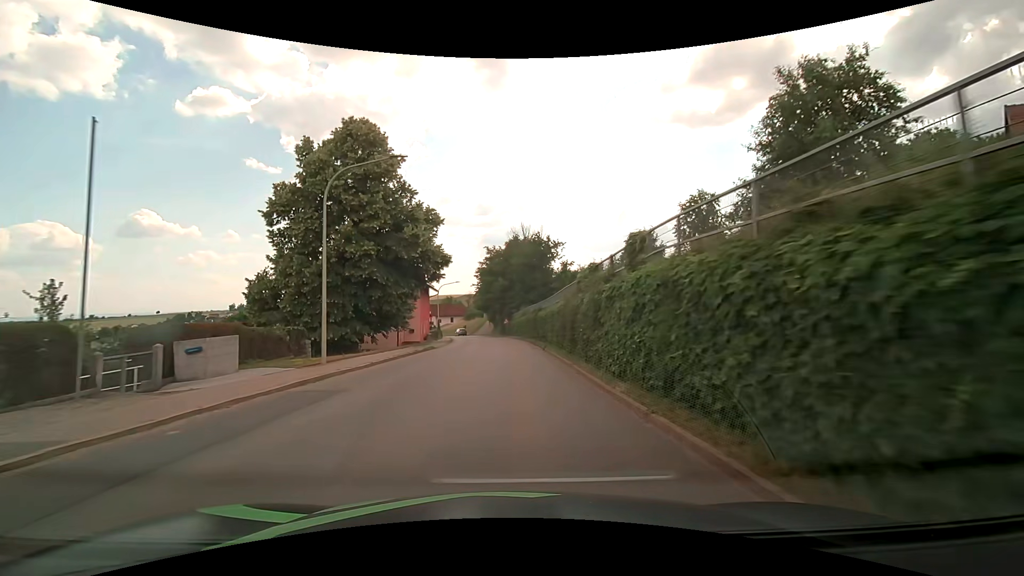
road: tertiary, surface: asphalt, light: Day
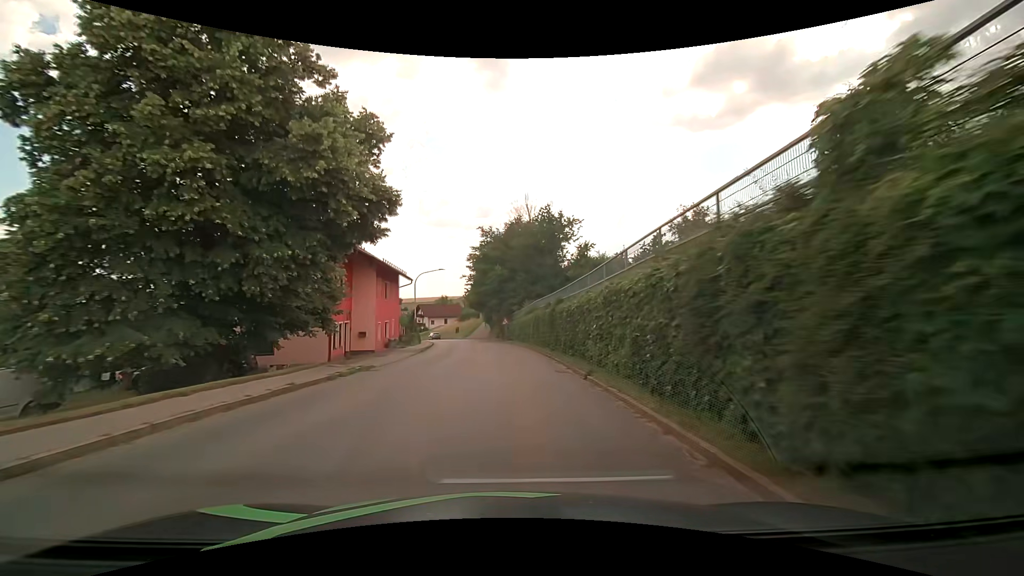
(0.0, +15.7) m; 0°
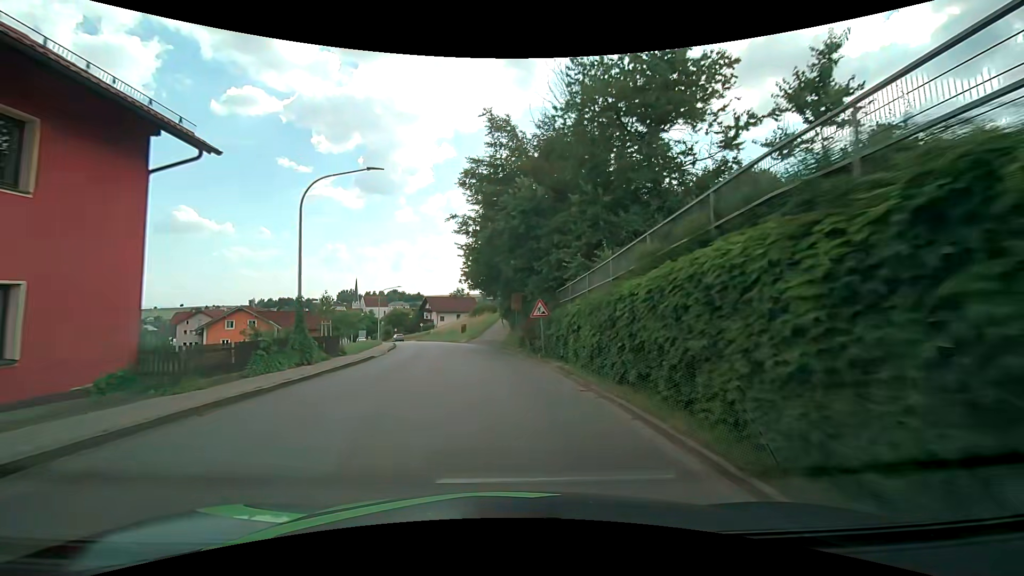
(-0.4, +30.8) m; -3°
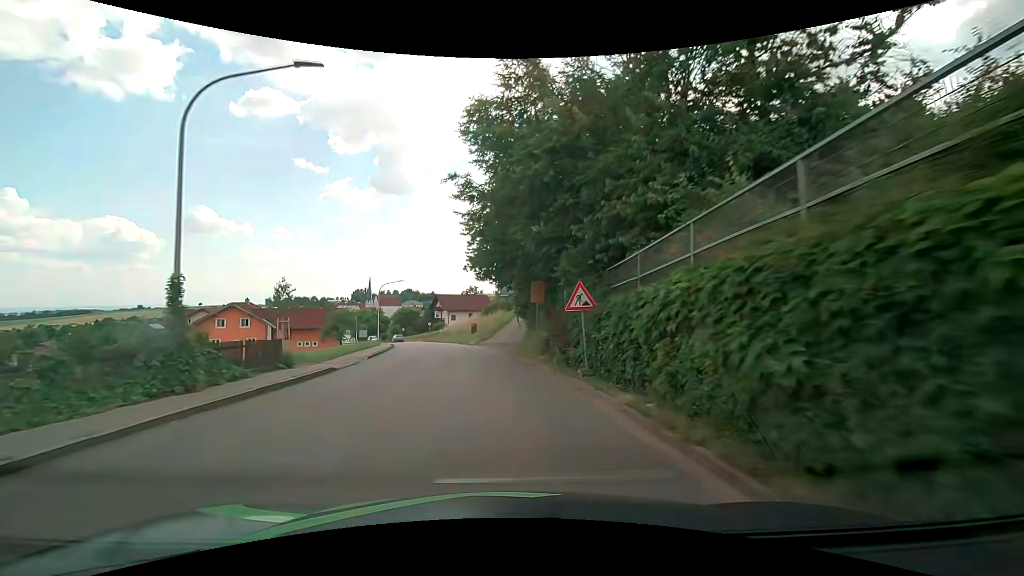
(-0.1, +7.6) m; -1°
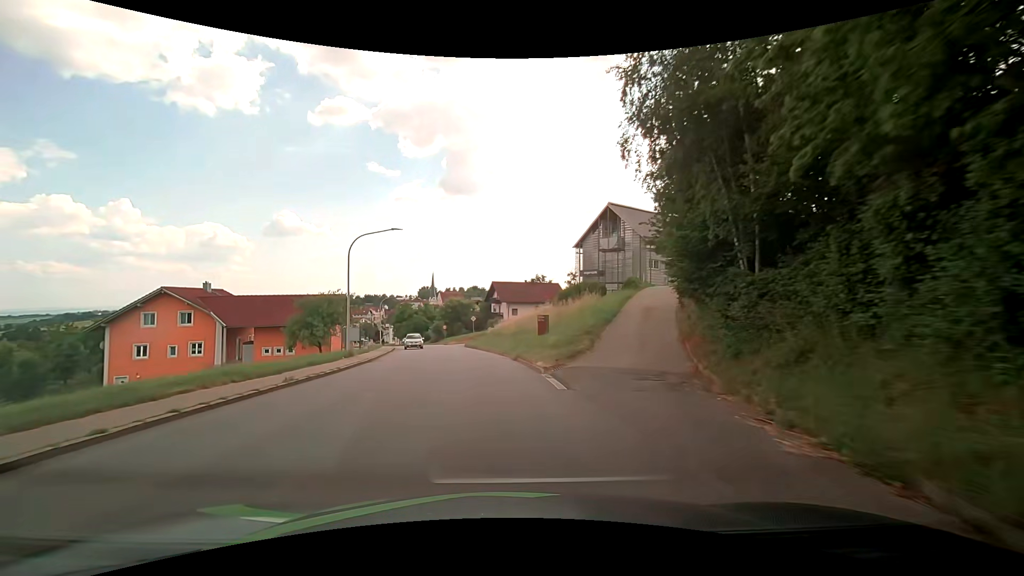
(-1.9, +30.4) m; -7°
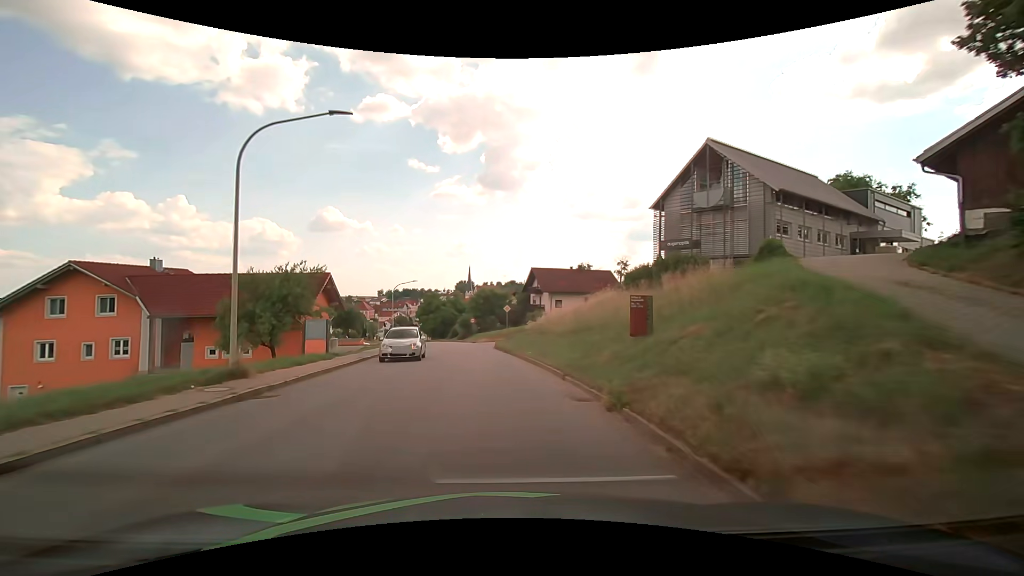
(-0.8, +15.3) m; -5°
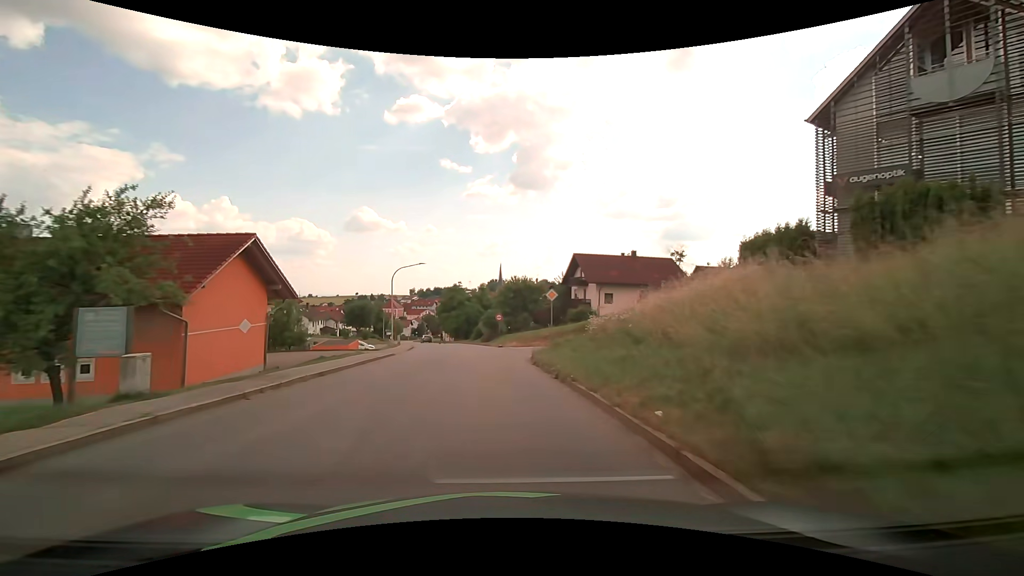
(-0.4, +15.4) m; -3°
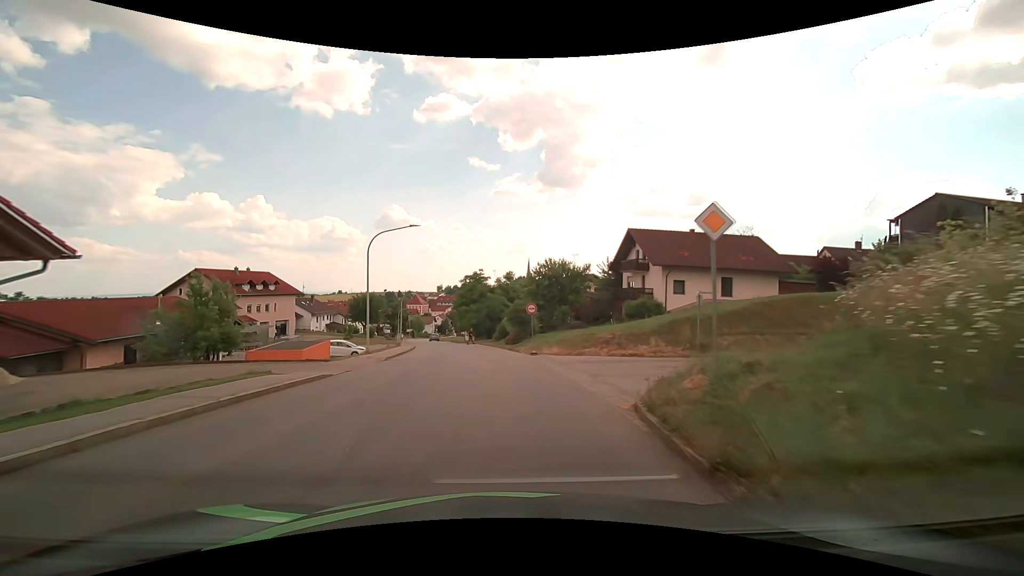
(-0.5, +15.4) m; -3°
